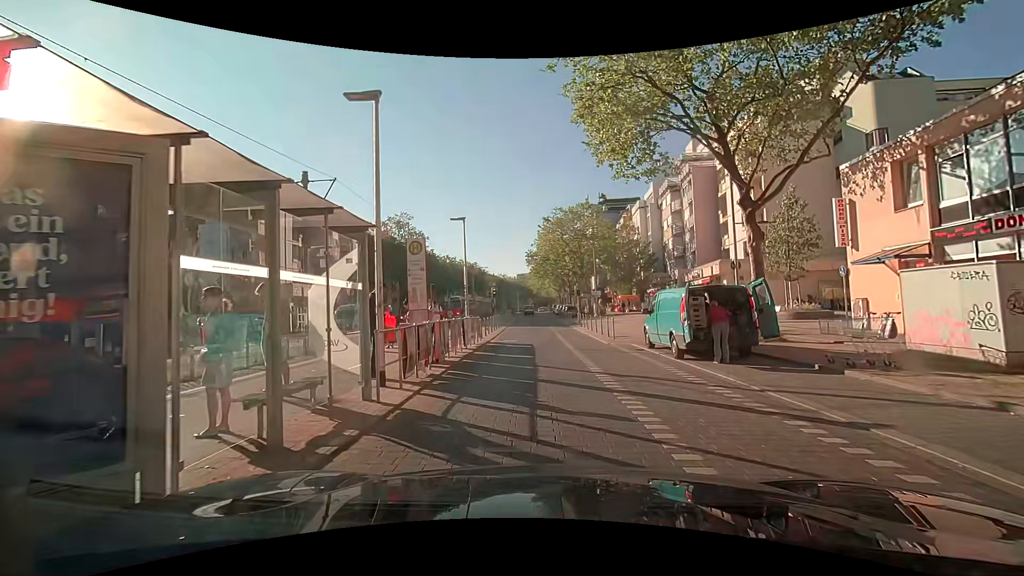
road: tertiary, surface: paving_stones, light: Day
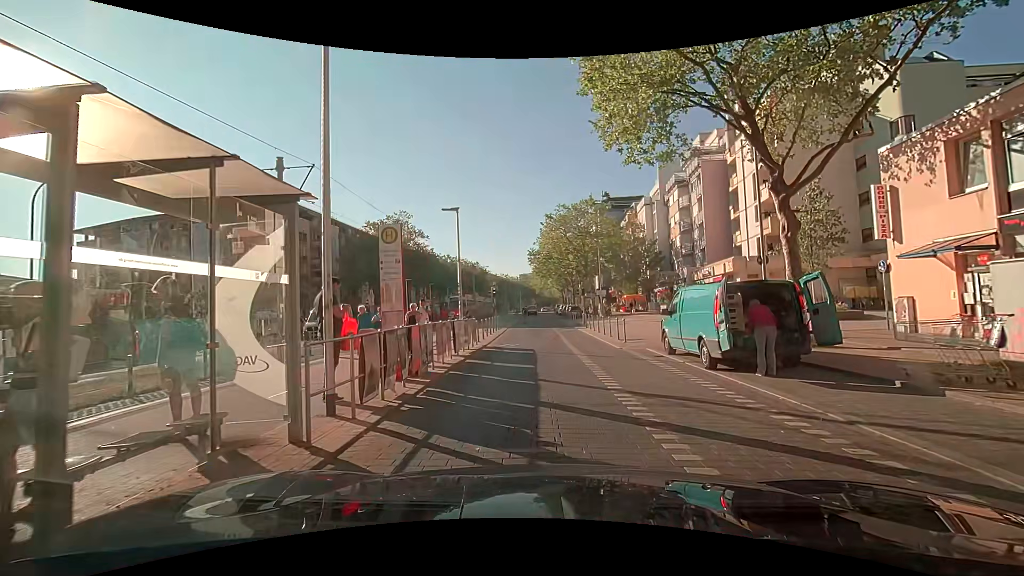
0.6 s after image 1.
(0.0, +2.2) m; -2°
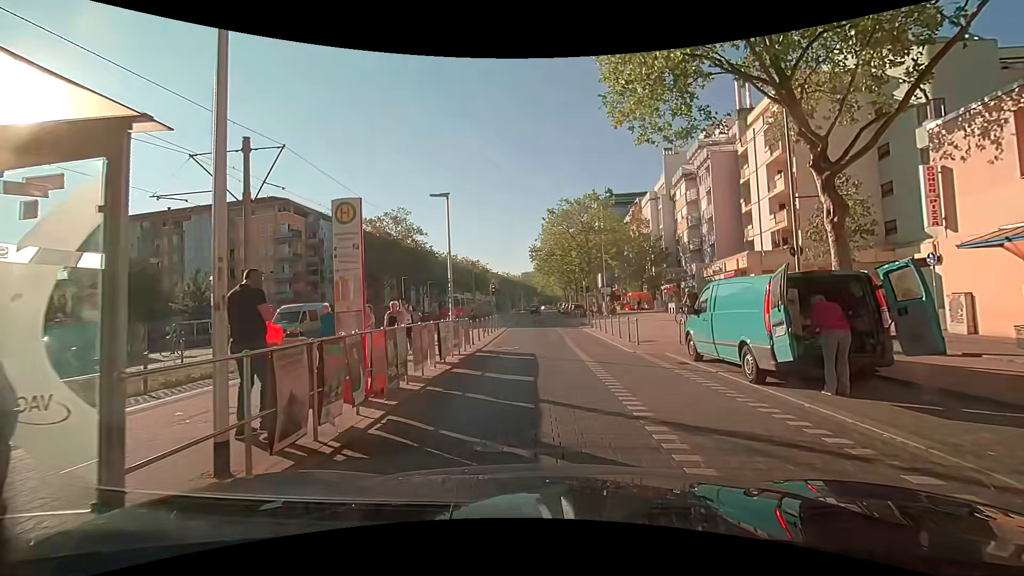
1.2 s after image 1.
(0.0, +2.2) m; 0°
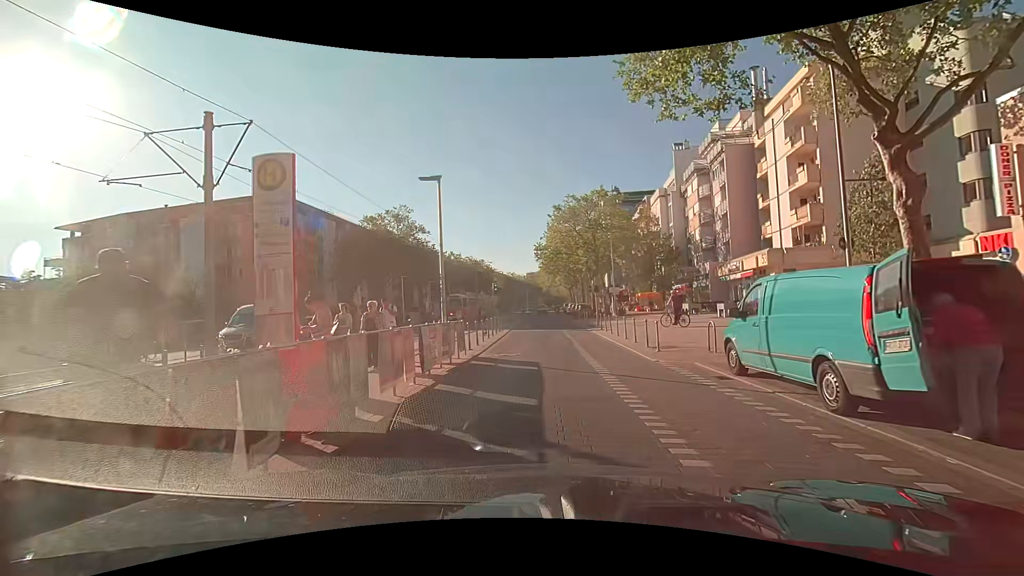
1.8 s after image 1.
(0.0, +2.2) m; +1°
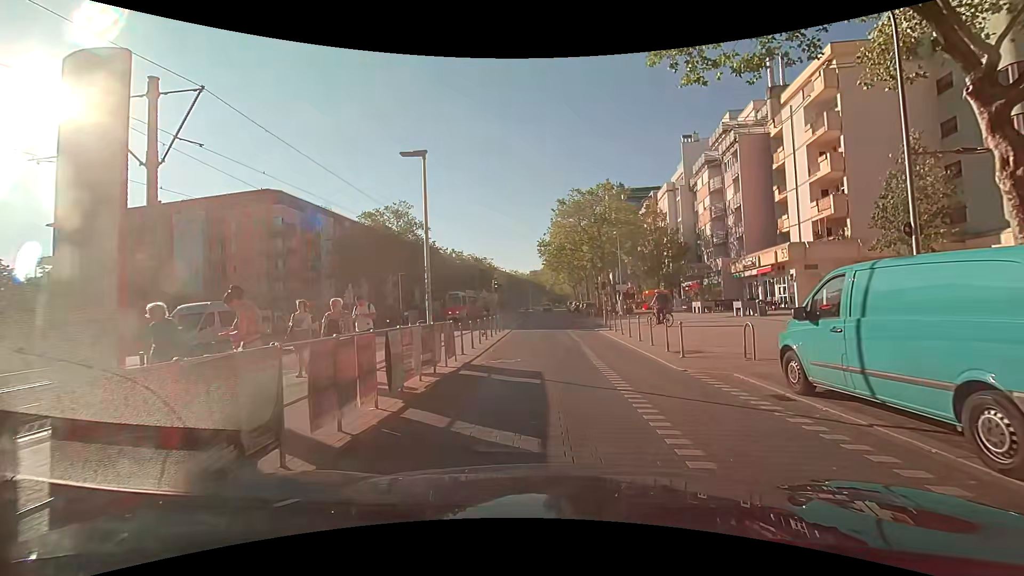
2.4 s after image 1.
(-0.1, +2.2) m; -2°
